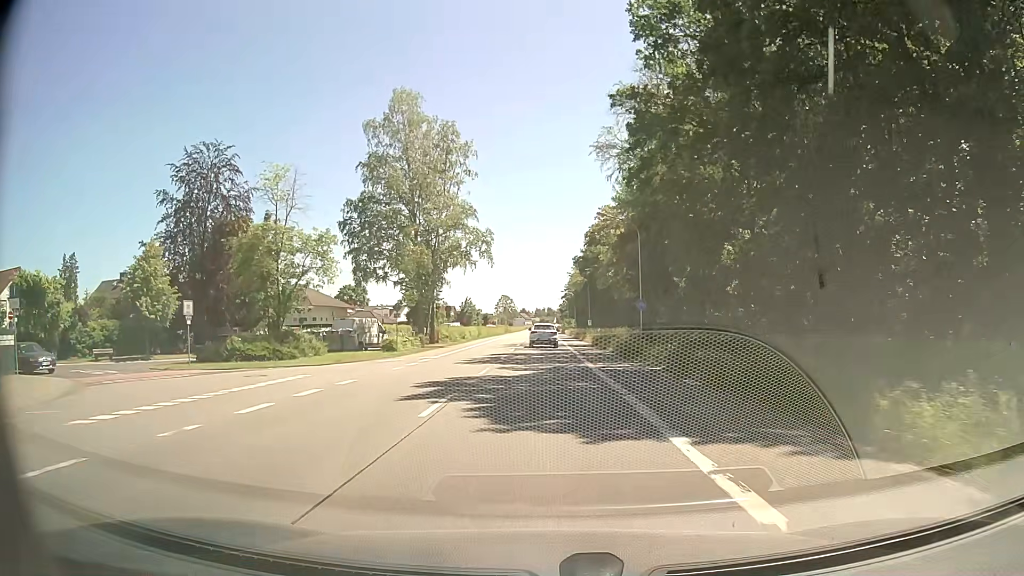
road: primary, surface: asphalt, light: Day
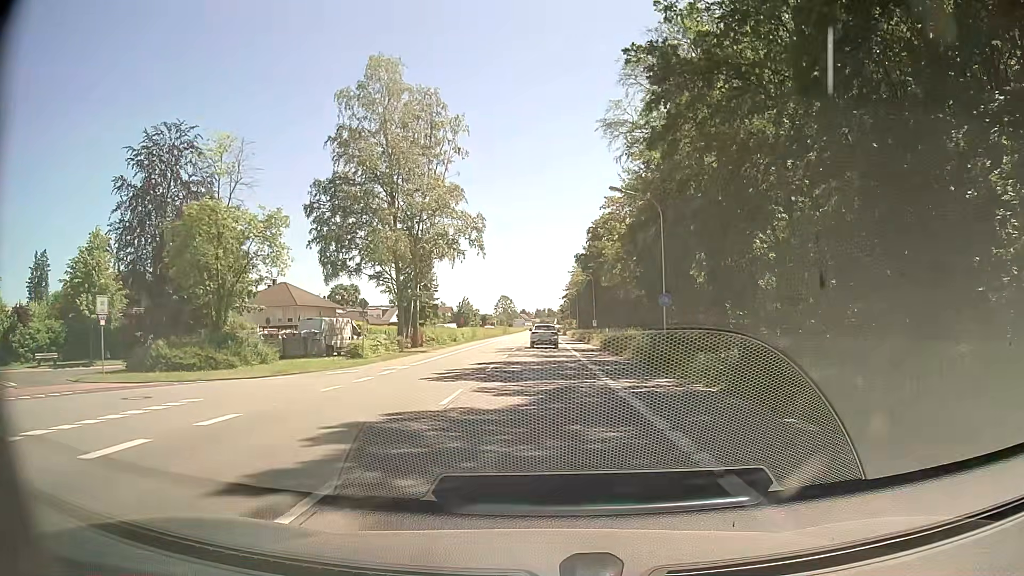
(0.0, +7.3) m; -1°
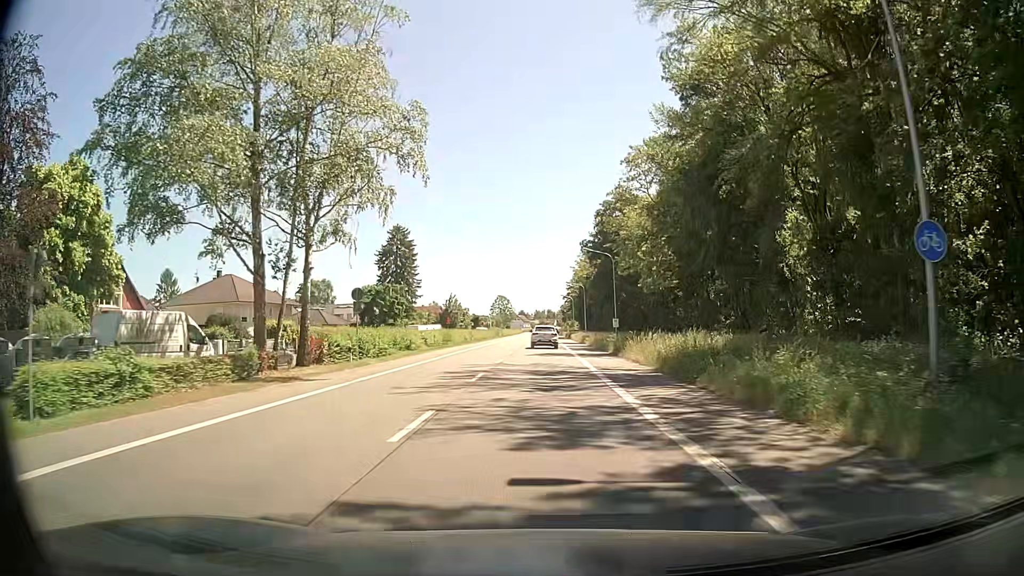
(+0.1, +21.9) m; 0°
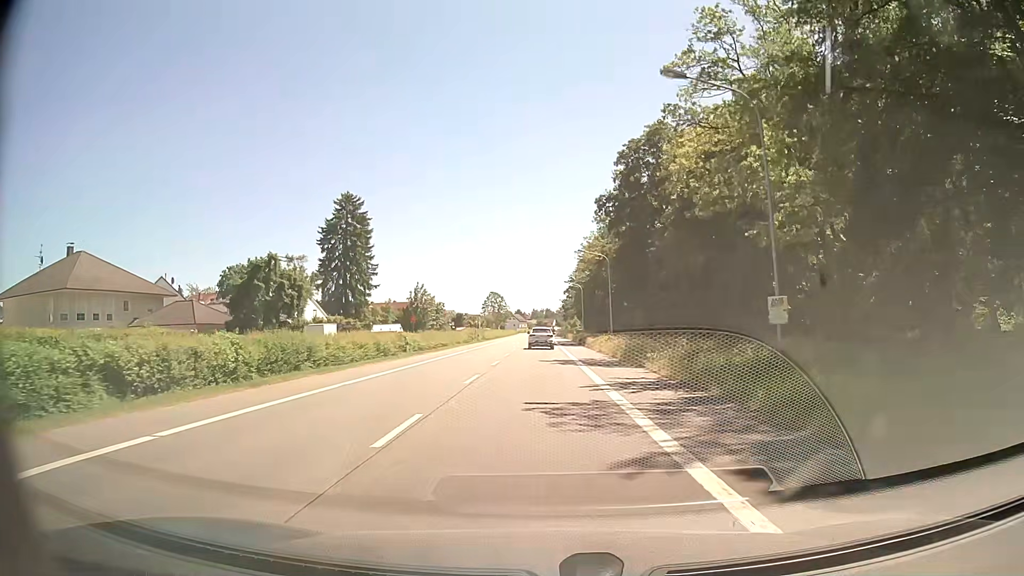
(+0.3, +36.3) m; 0°
(0, +10) (0, +20) (0, +30) (0, +40) (0, +50) (0, +60) (0, +70) (0, +80) (0, +90) (0, +100) m
